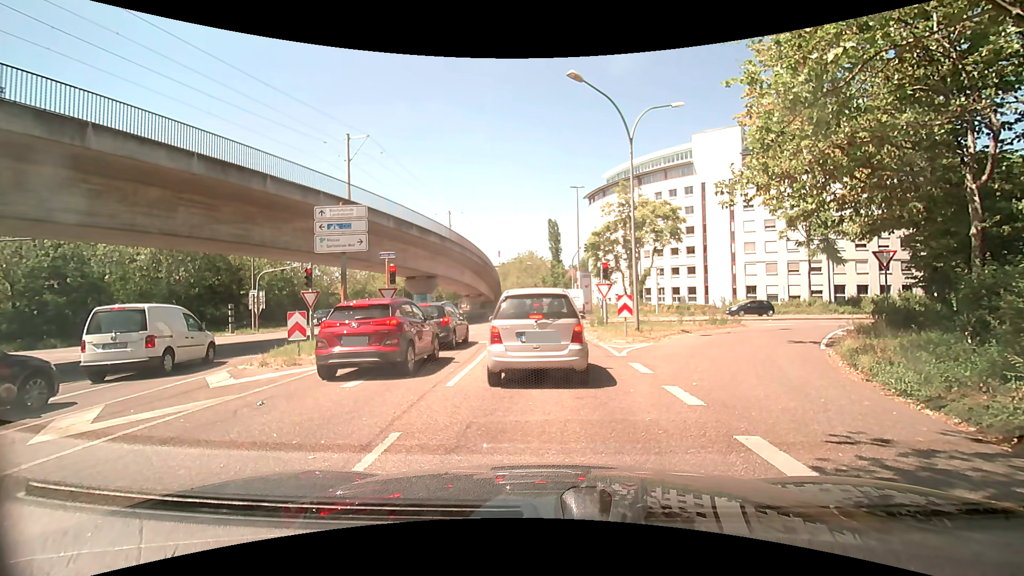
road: tertiary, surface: asphalt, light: Day
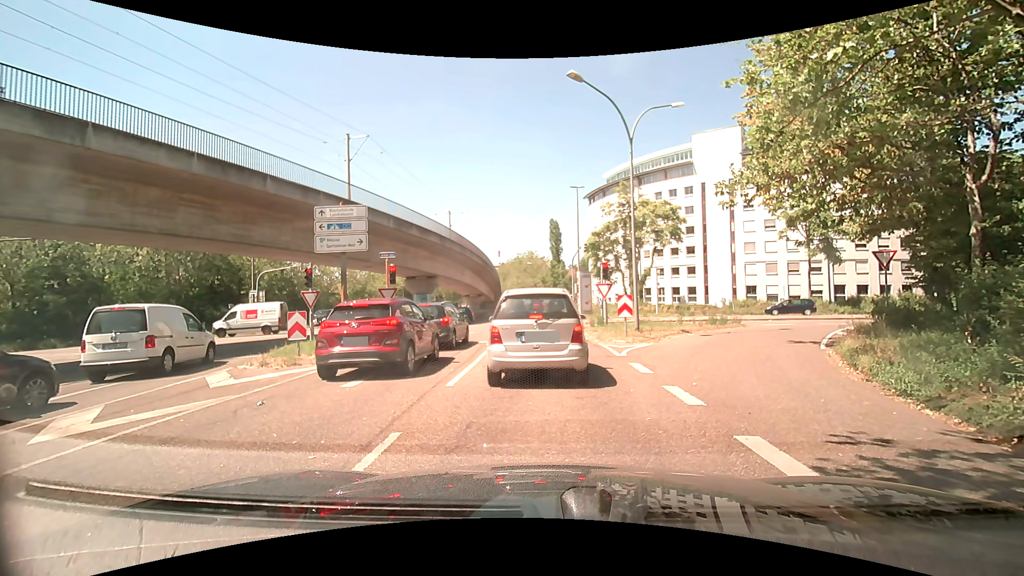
(0.0, 0.0) m; 0°
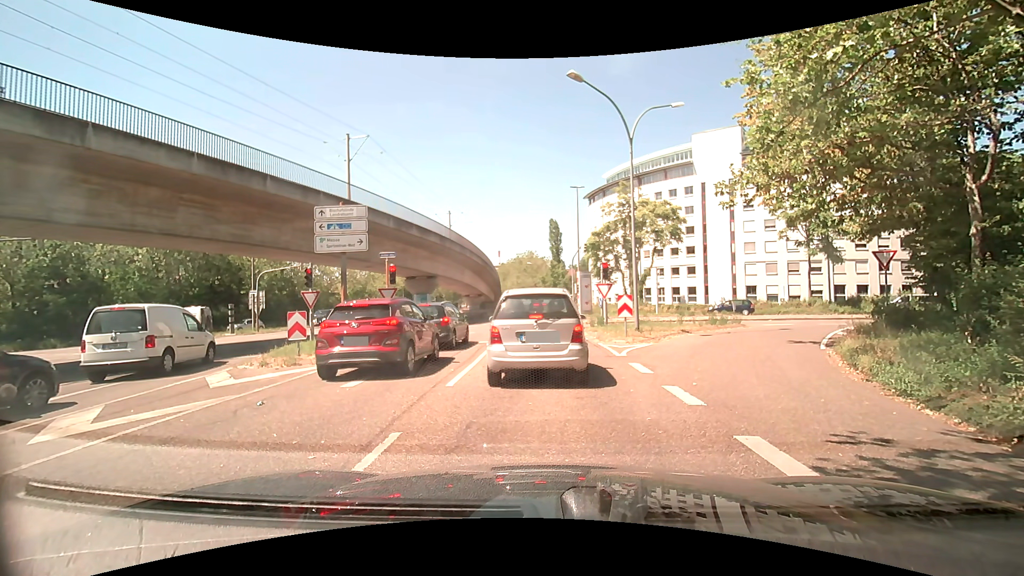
(0.0, 0.0) m; 0°
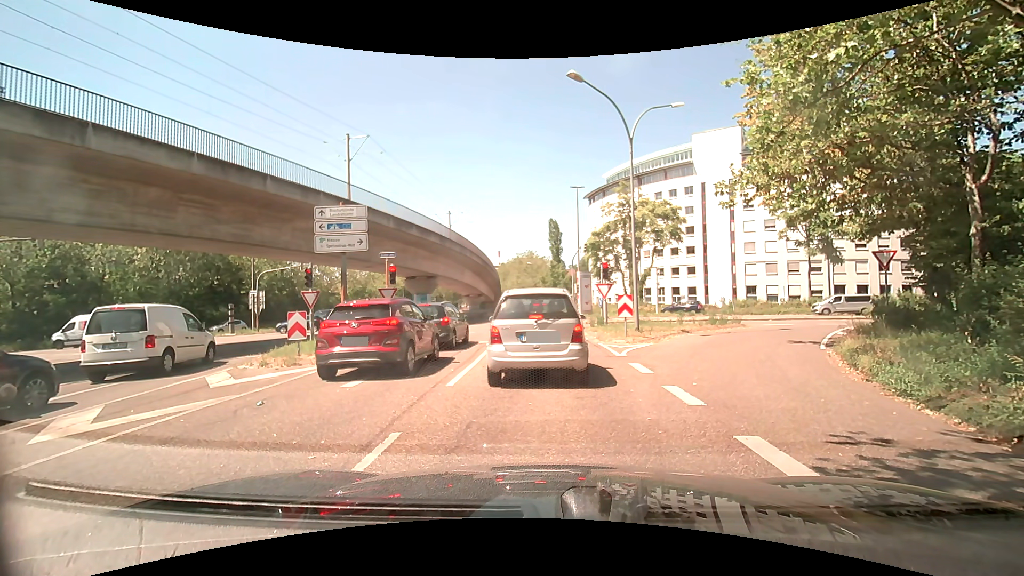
(0.0, 0.0) m; 0°
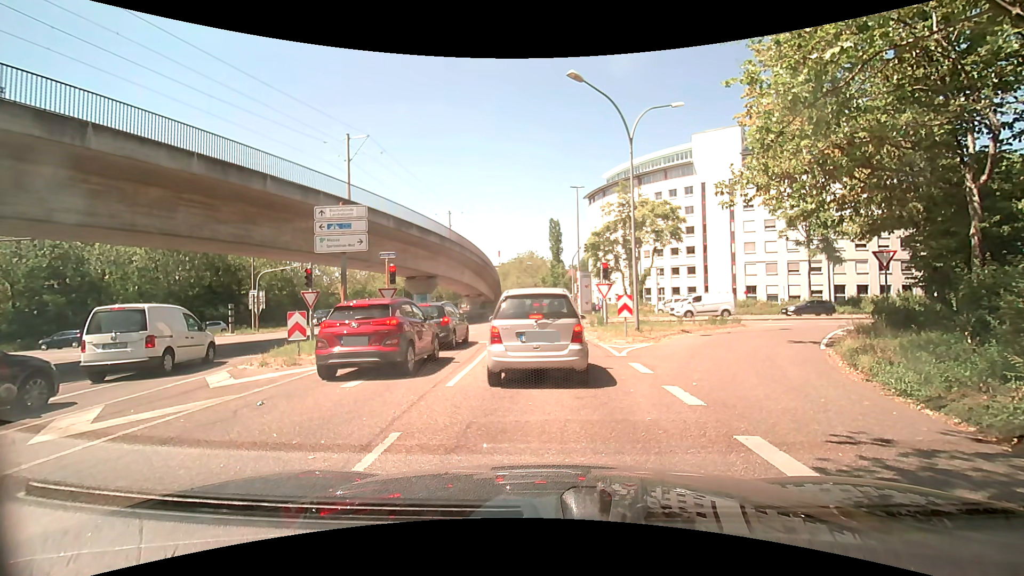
(0.0, 0.0) m; 0°
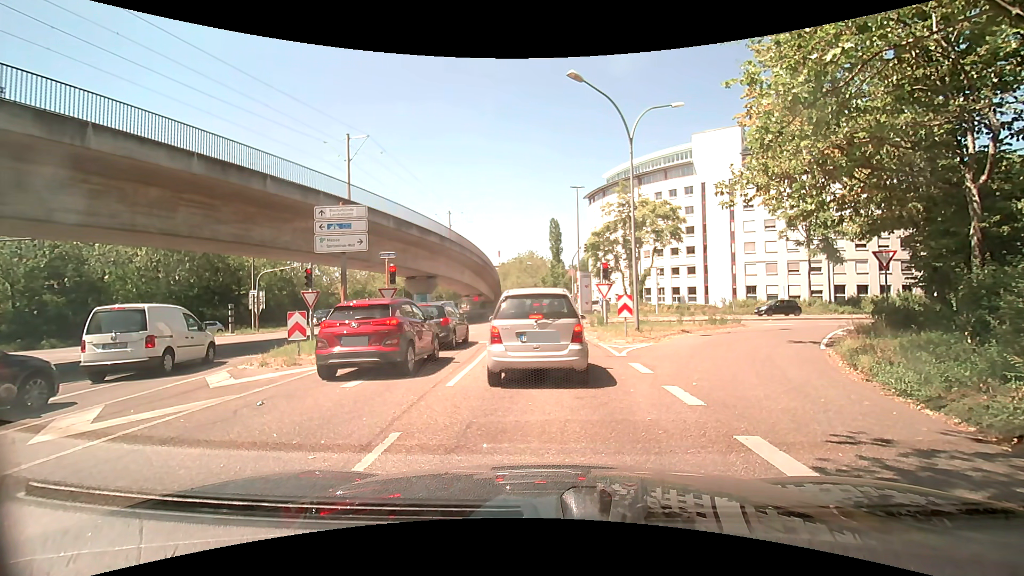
(0.0, 0.0) m; 0°
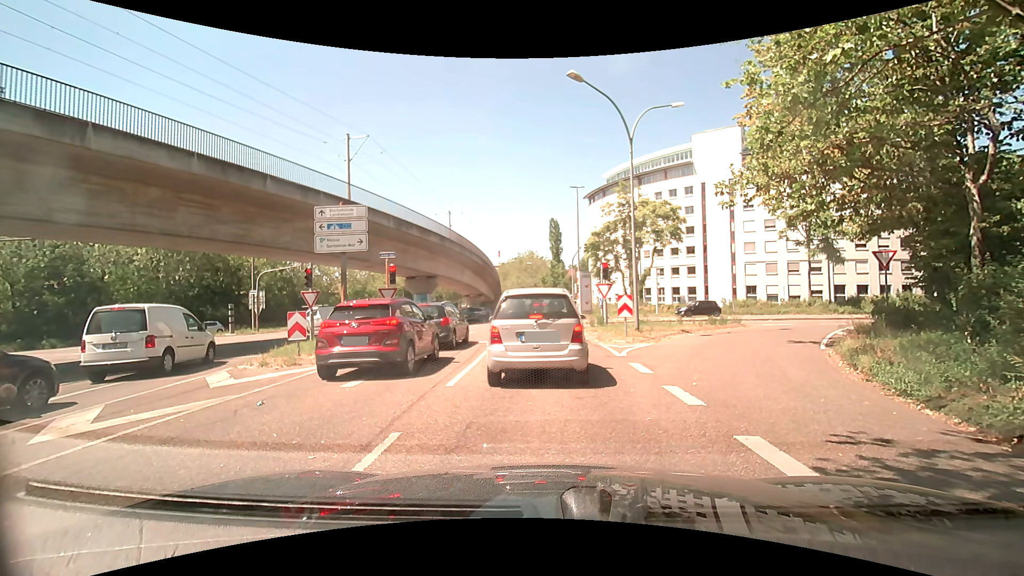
(0.0, 0.0) m; 0°
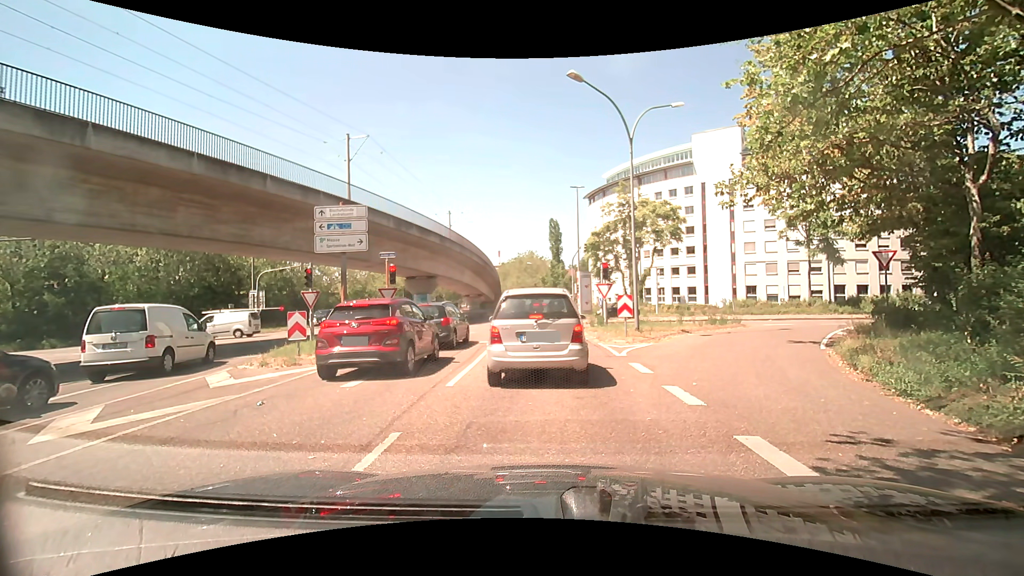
(0.0, 0.0) m; 0°
